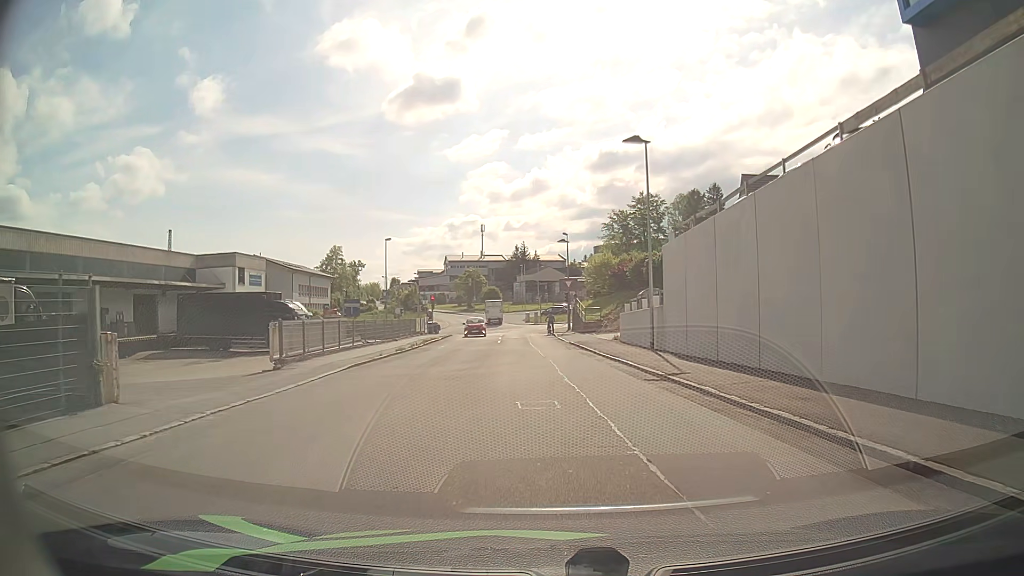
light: Day
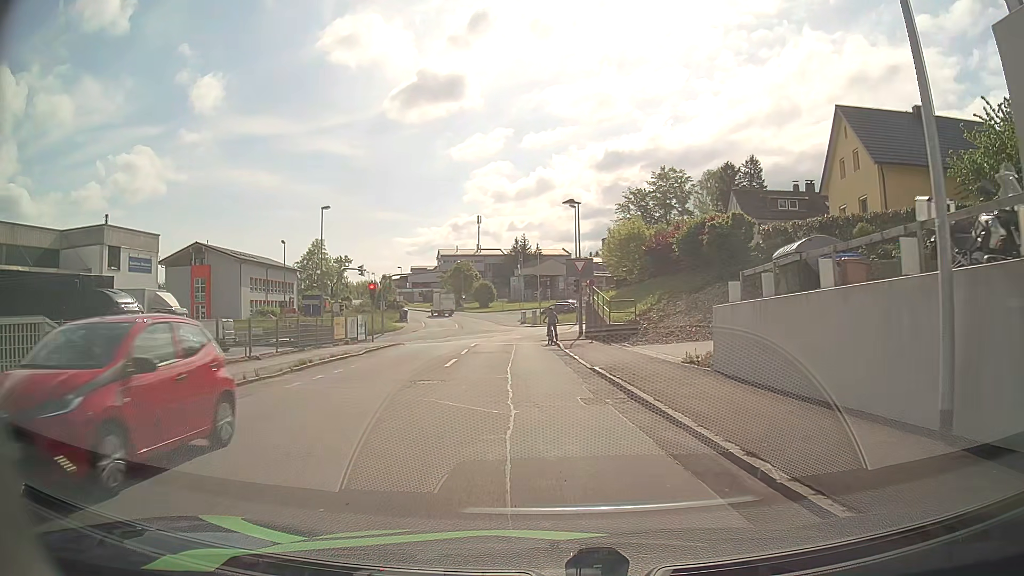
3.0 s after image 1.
(+0.2, +19.9) m; 0°
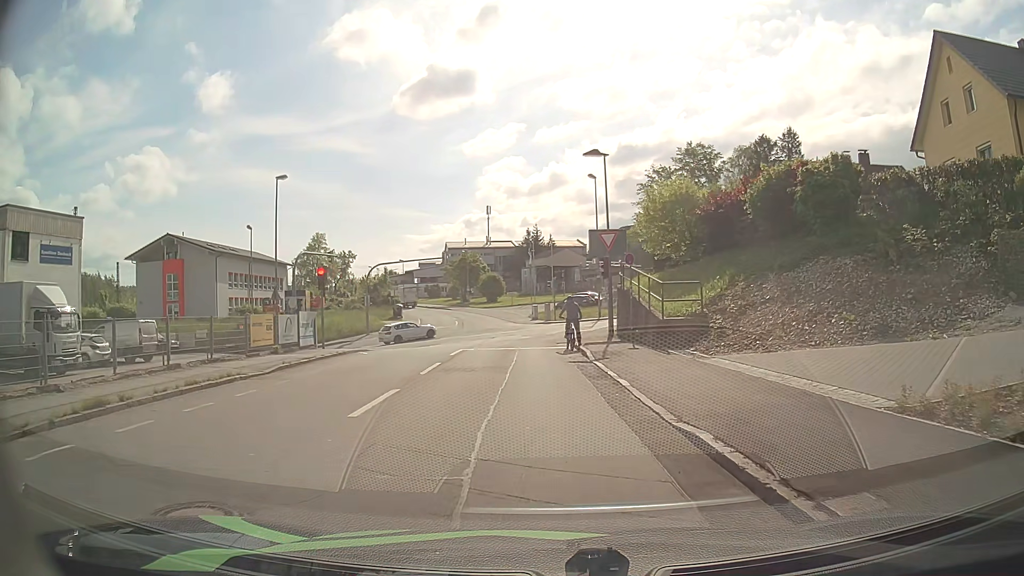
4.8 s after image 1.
(-0.1, +10.5) m; -2°
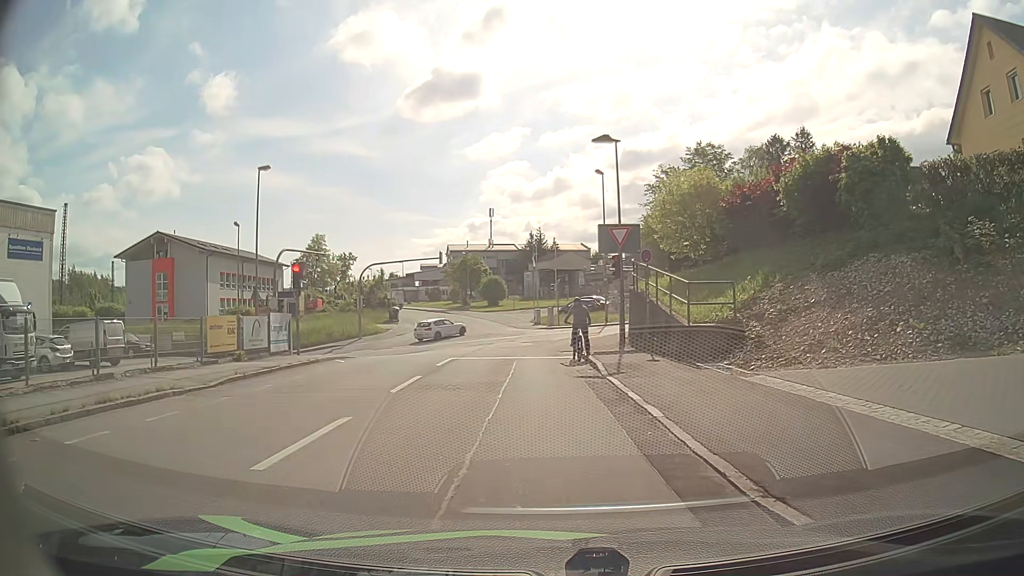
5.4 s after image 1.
(0.0, +3.1) m; 0°
(0, +10) (0, +20) (0, +30) (+7, +36) (+17, +36) (+27, +35) (+37, +33) (+47, +32) (+57, +30) (+66, +27) m
